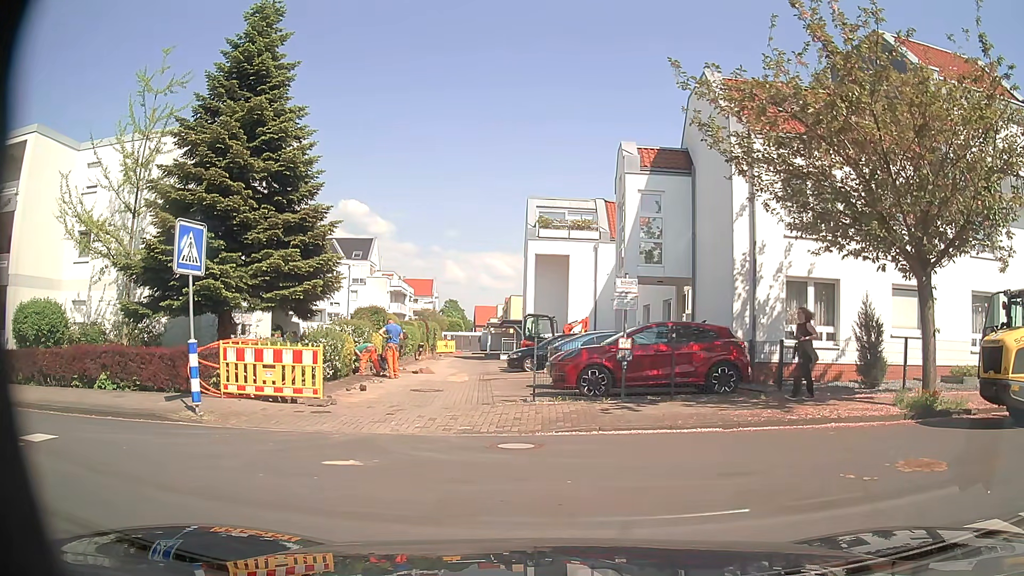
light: Day
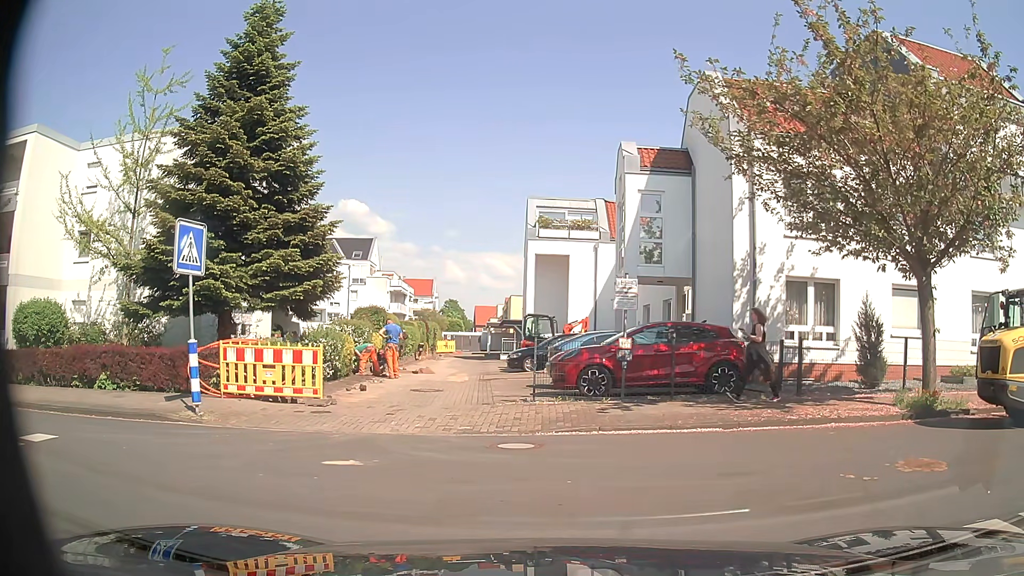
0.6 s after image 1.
(0.0, 0.0) m; 0°
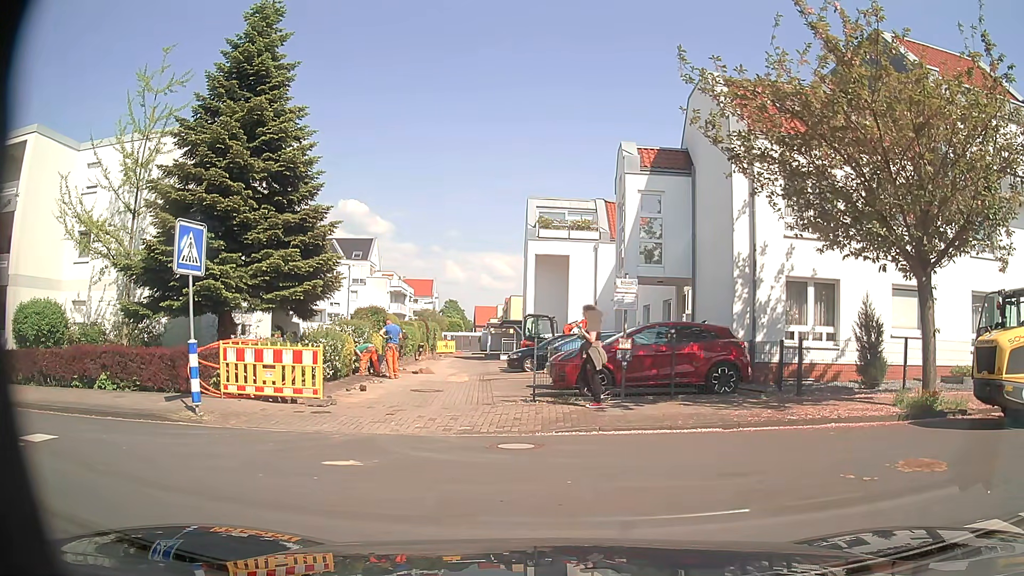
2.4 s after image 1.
(0.0, 0.0) m; 0°
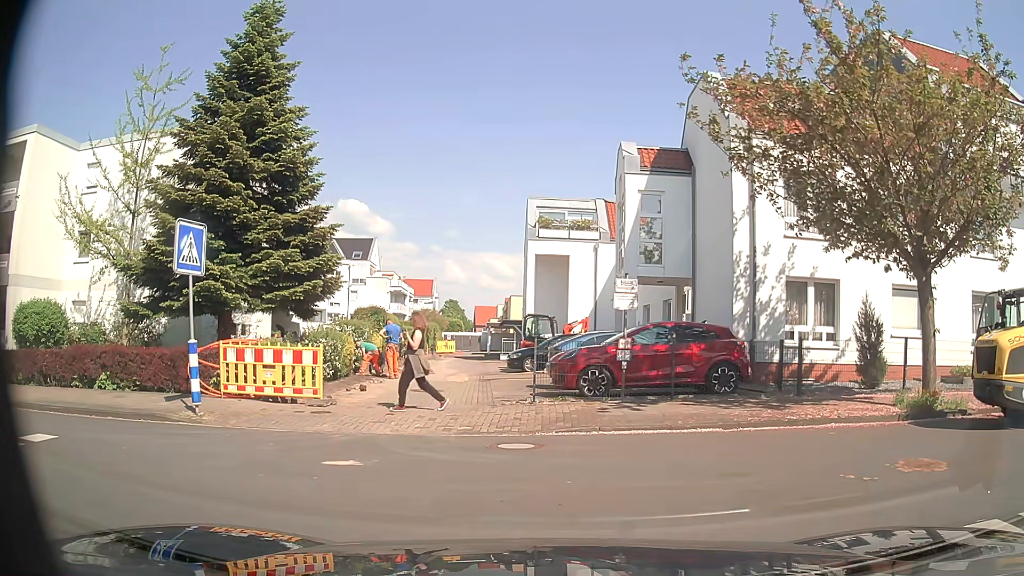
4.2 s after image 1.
(0.0, 0.0) m; 0°
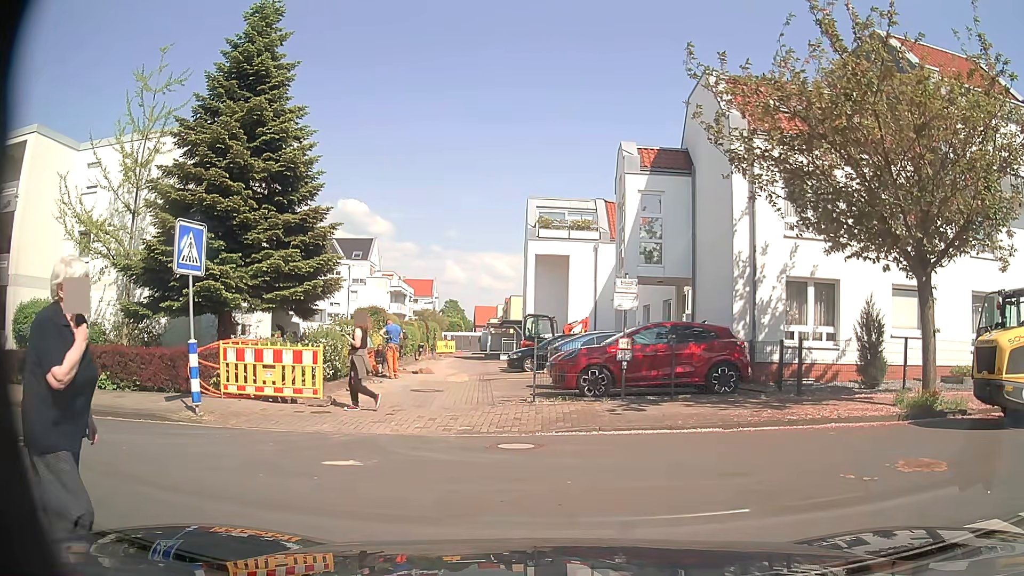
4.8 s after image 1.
(0.0, 0.0) m; 0°
